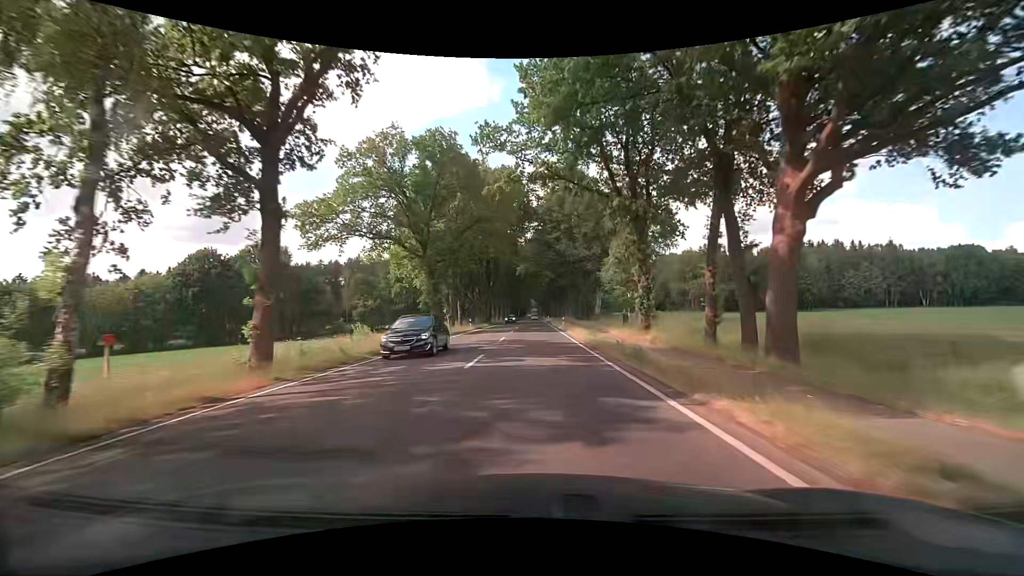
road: primary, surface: asphalt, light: Day
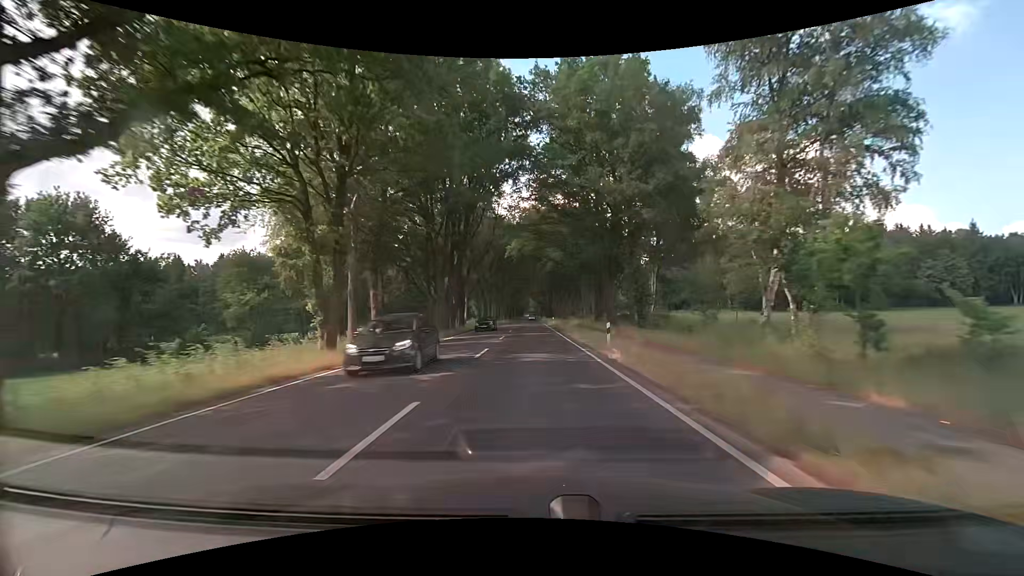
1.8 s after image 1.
(+0.1, +33.8) m; 0°
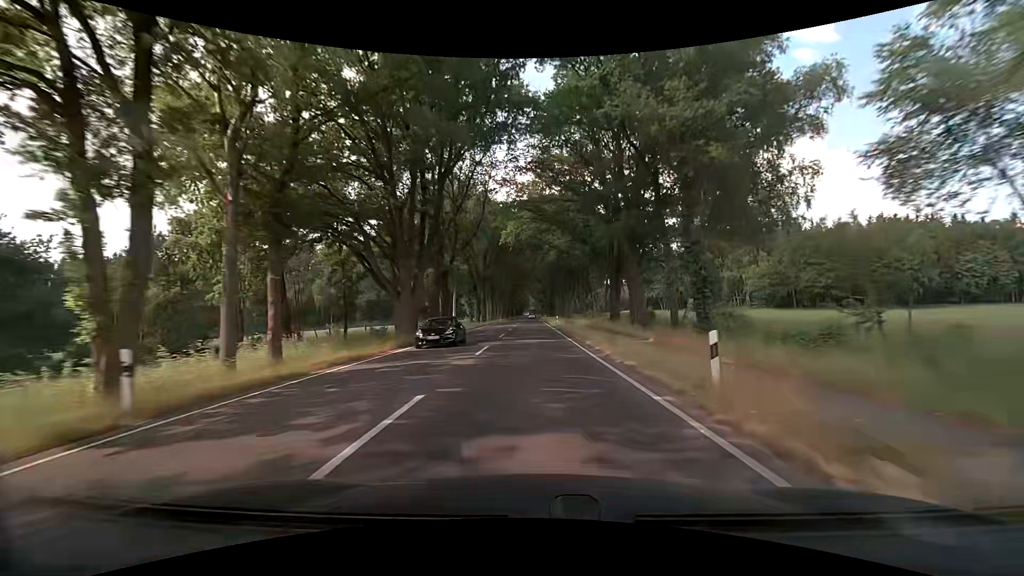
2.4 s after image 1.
(0.0, +11.9) m; 0°
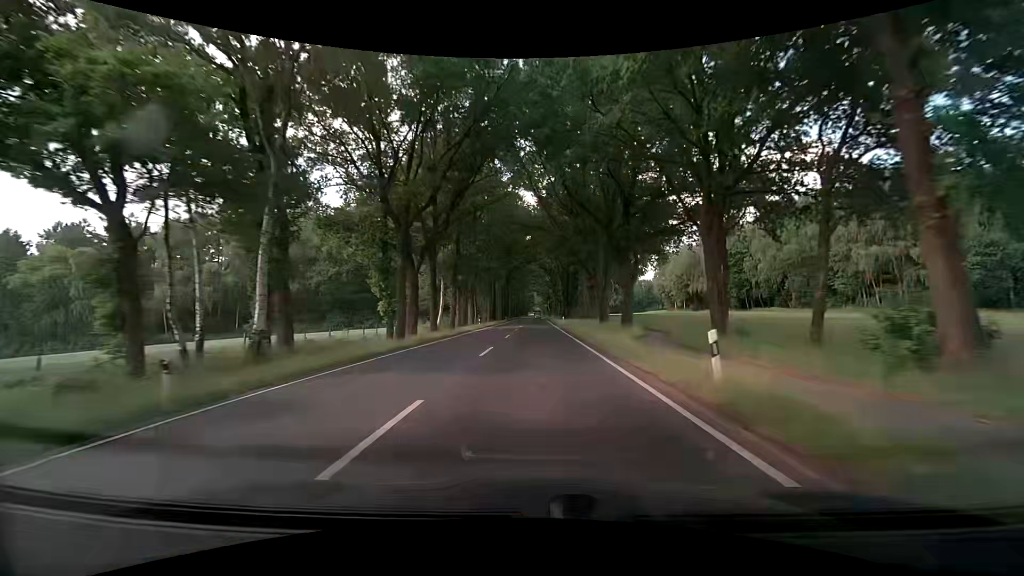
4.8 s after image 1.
(-0.4, +50.2) m; -1°
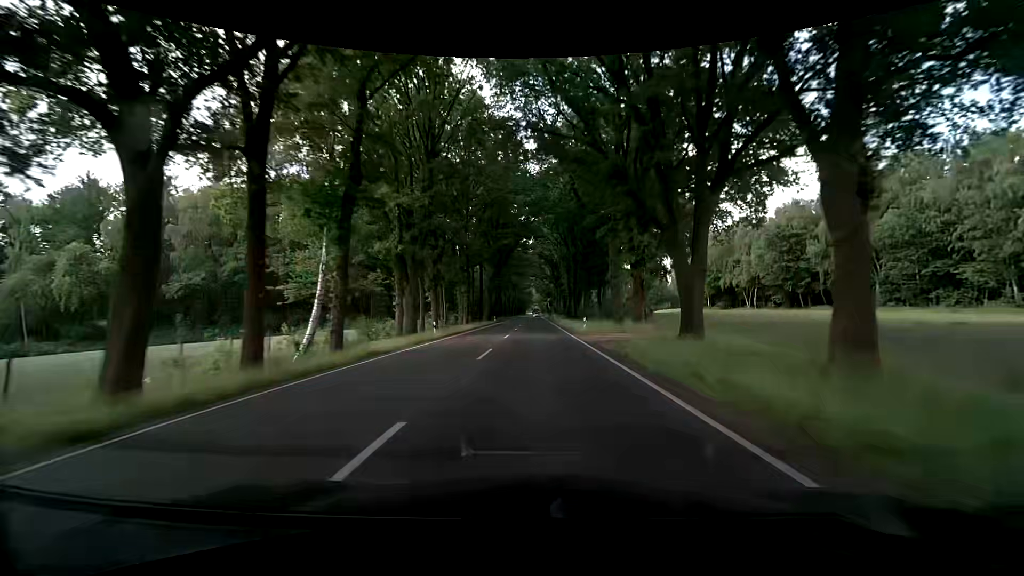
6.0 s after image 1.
(0.0, +26.3) m; +1°
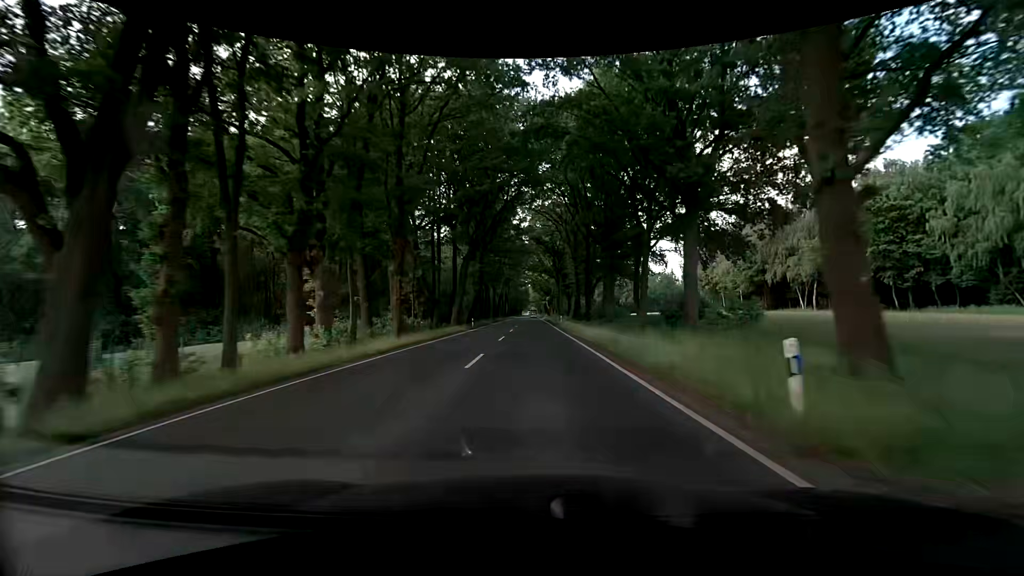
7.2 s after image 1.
(0.0, +26.8) m; 0°
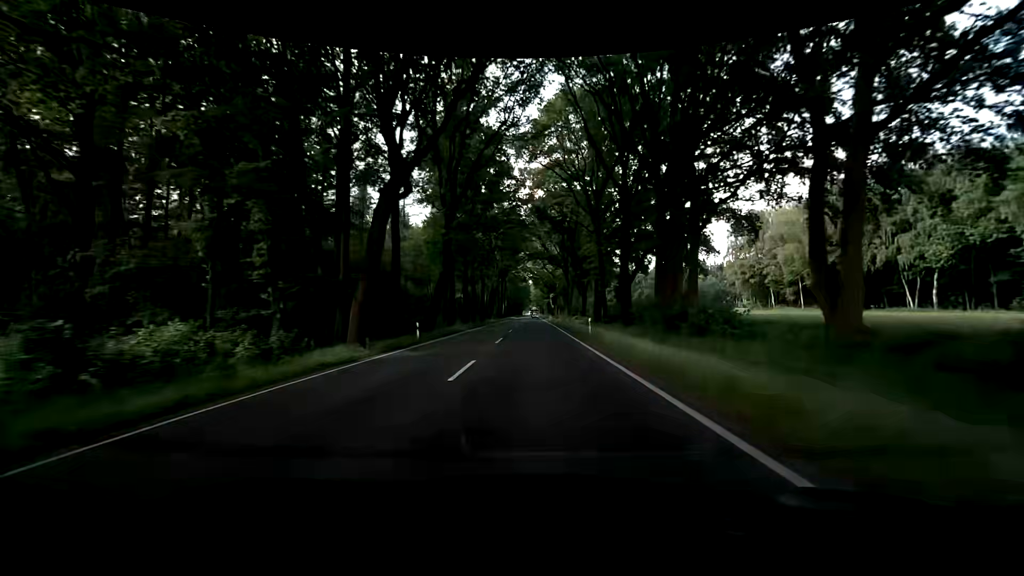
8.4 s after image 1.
(-0.2, +27.3) m; 0°
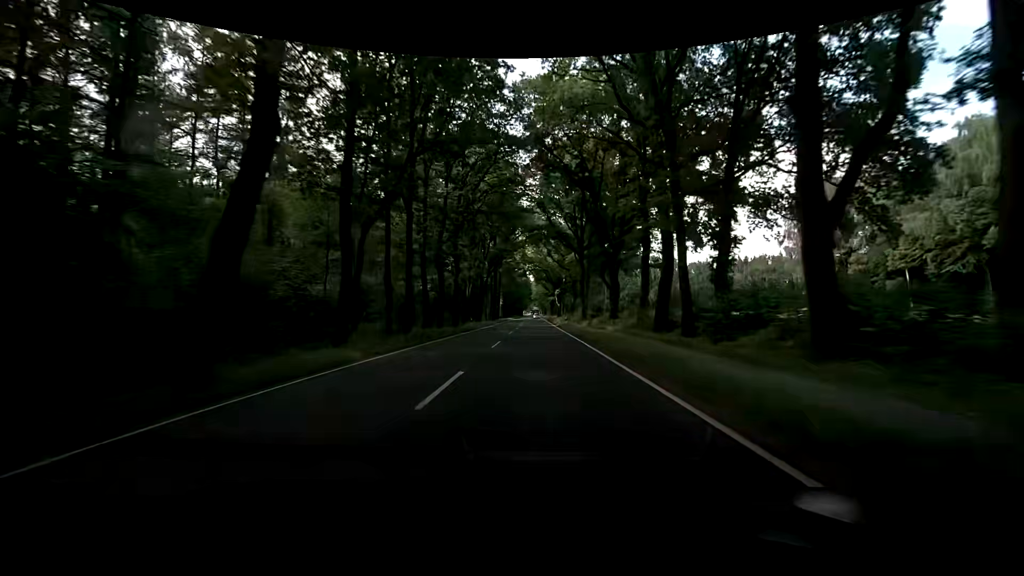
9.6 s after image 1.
(-0.2, +27.7) m; -1°
(0, +10) (0, +20) (0, +30) (0, +40) (0, +50) (0, +60) (0, +70) (0, +80) (0, +90) (0, +100) m
